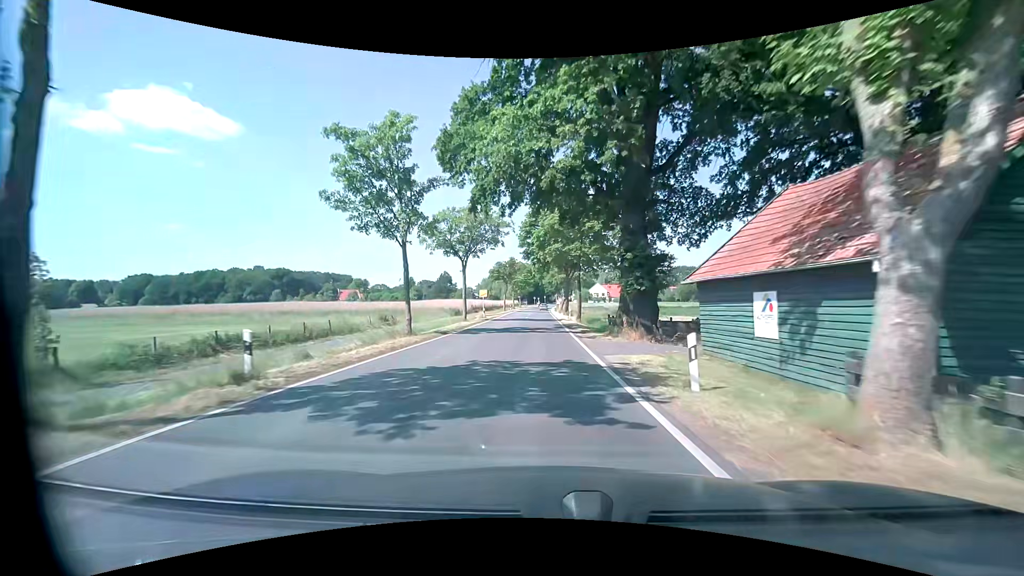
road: tertiary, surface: asphalt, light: Day
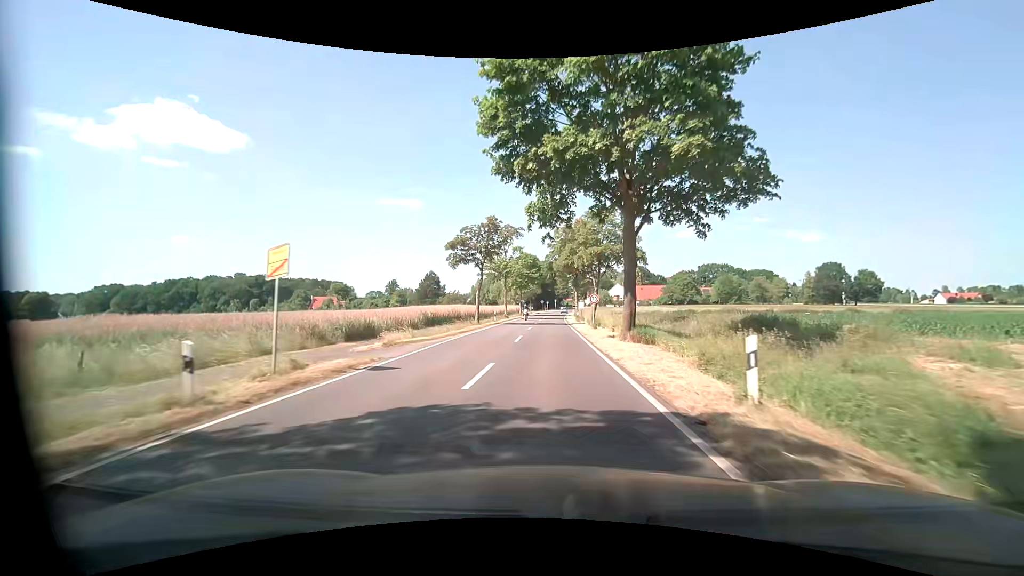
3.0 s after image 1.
(-0.1, +40.8) m; -1°
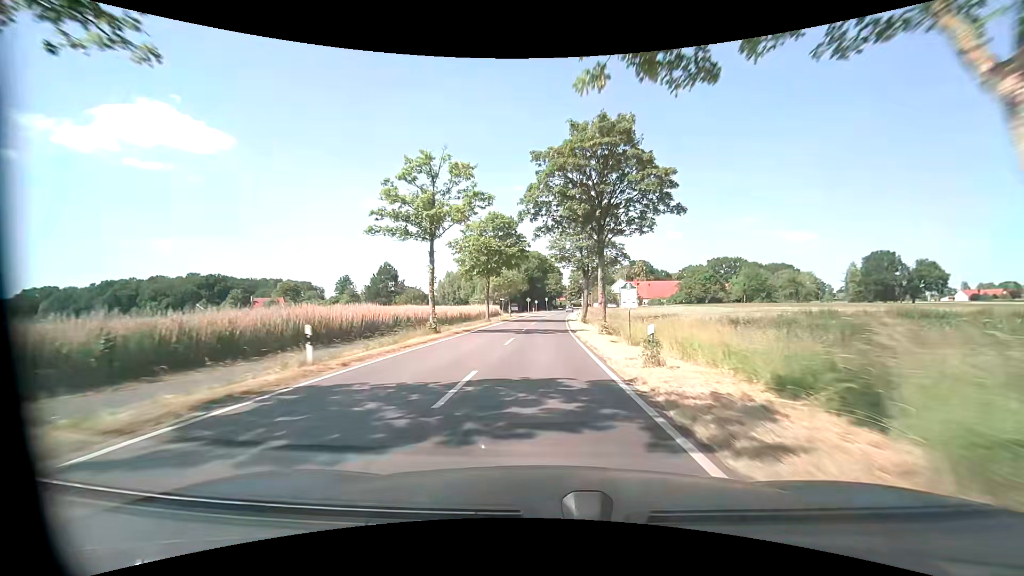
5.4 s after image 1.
(+0.4, +37.7) m; +1°
(0, +10) (0, +20) (0, +30) (0, +40) (+1, +50) (+1, +60) (+2, +70) (+2, +80) (+3, +90) (+4, +100) m
